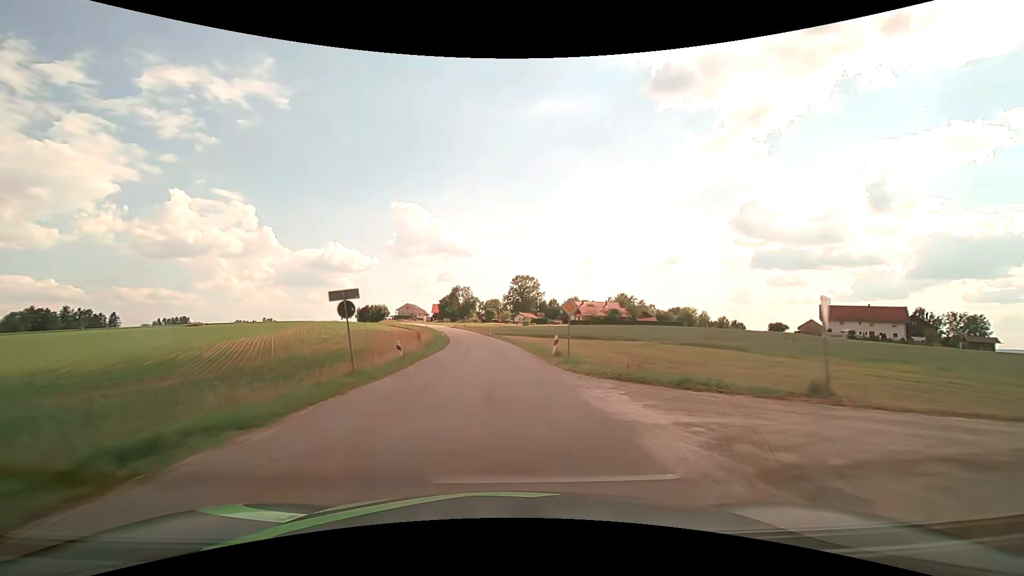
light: Day
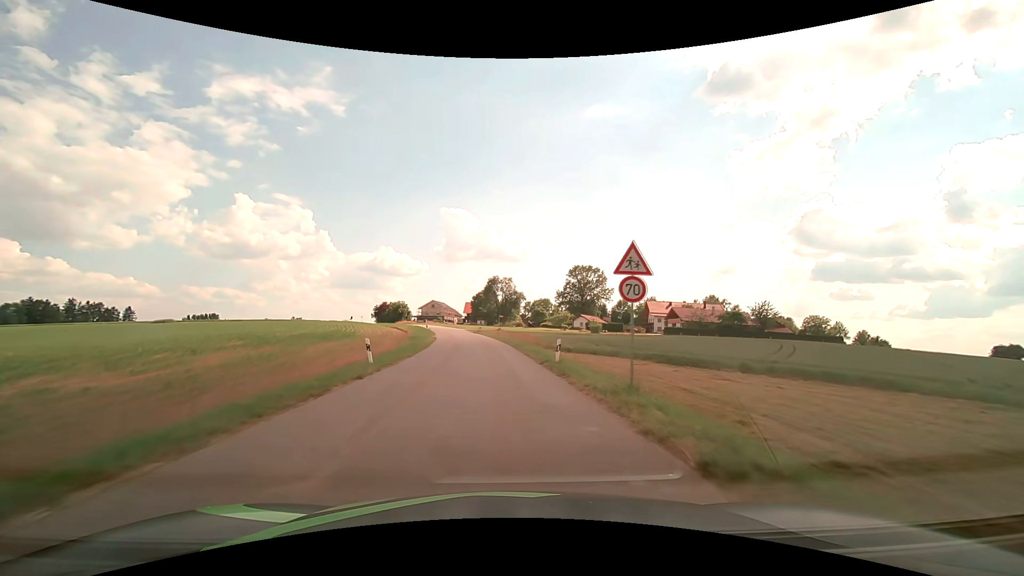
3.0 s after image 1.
(-2.5, +54.3) m; -5°
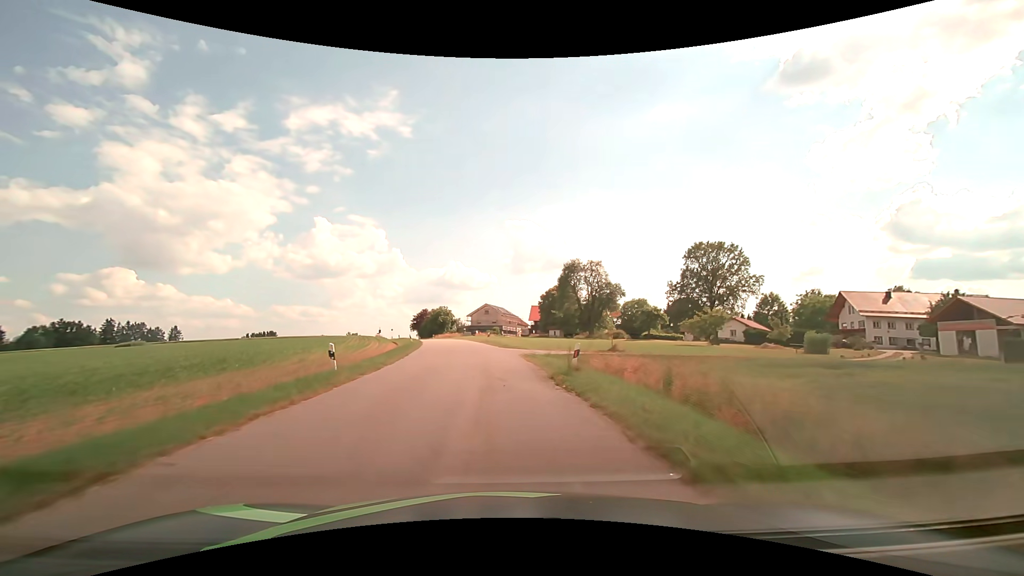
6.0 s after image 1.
(-3.3, +53.2) m; -8°
(0, +10) (-1, +20) (-2, +30) (-3, +40) (-4, +50) (-6, +60) (-9, +69) (-11, +79) (-14, +89) (-16, +98) m
